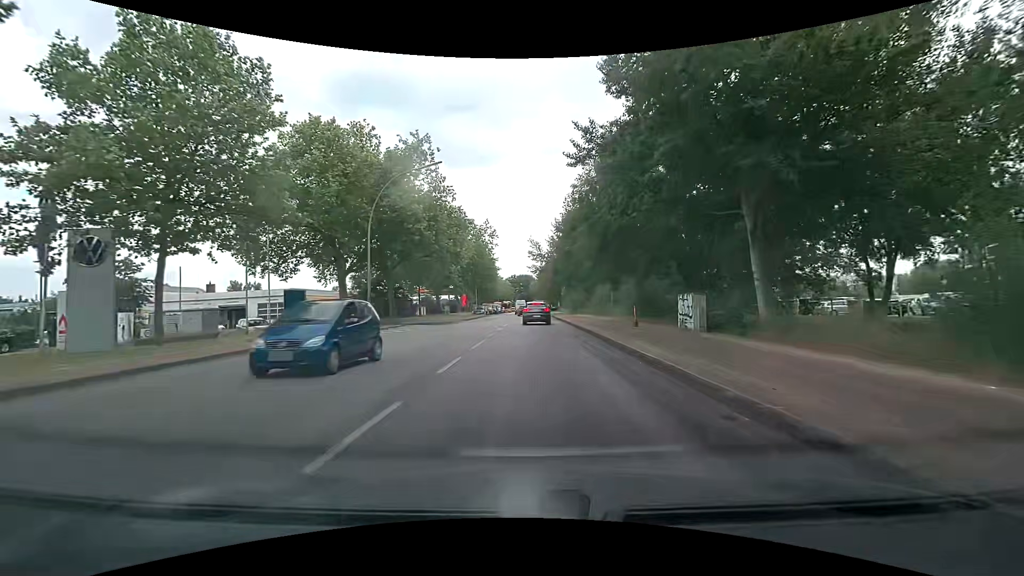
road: secondary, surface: asphalt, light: Day
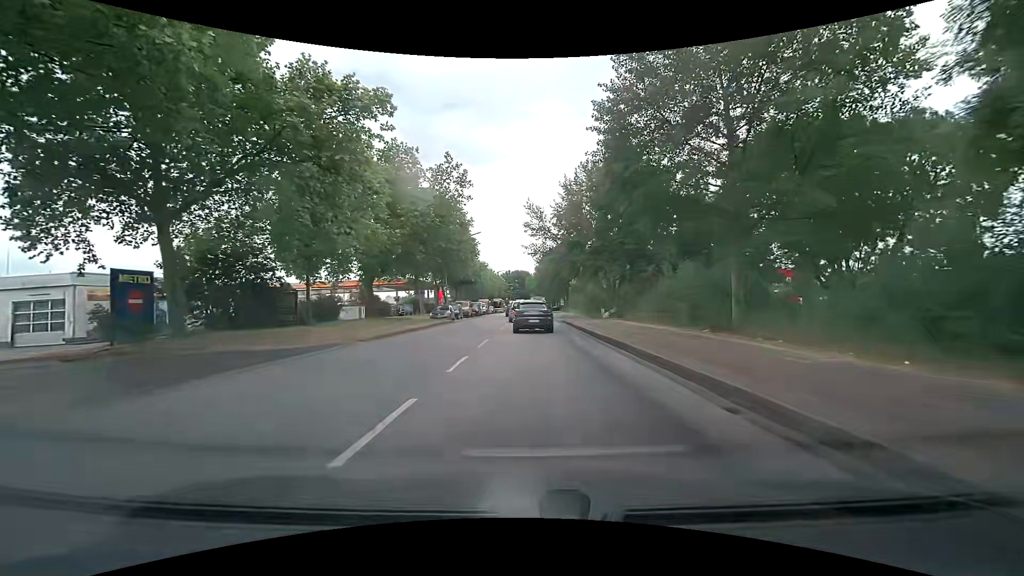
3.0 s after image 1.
(+0.4, +29.6) m; 0°
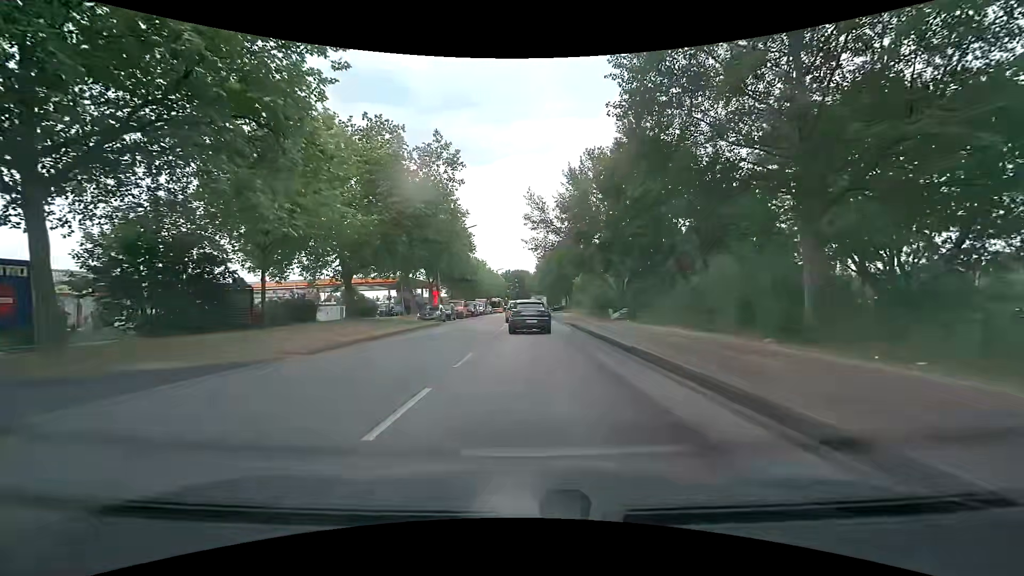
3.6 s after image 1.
(+0.1, +5.1) m; +2°
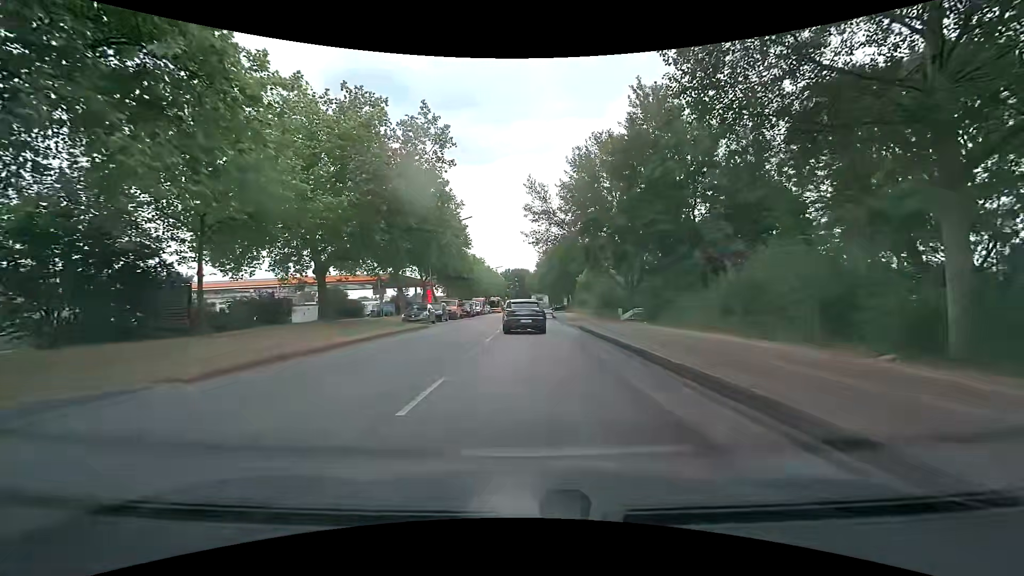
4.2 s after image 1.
(0.0, +4.9) m; -1°
